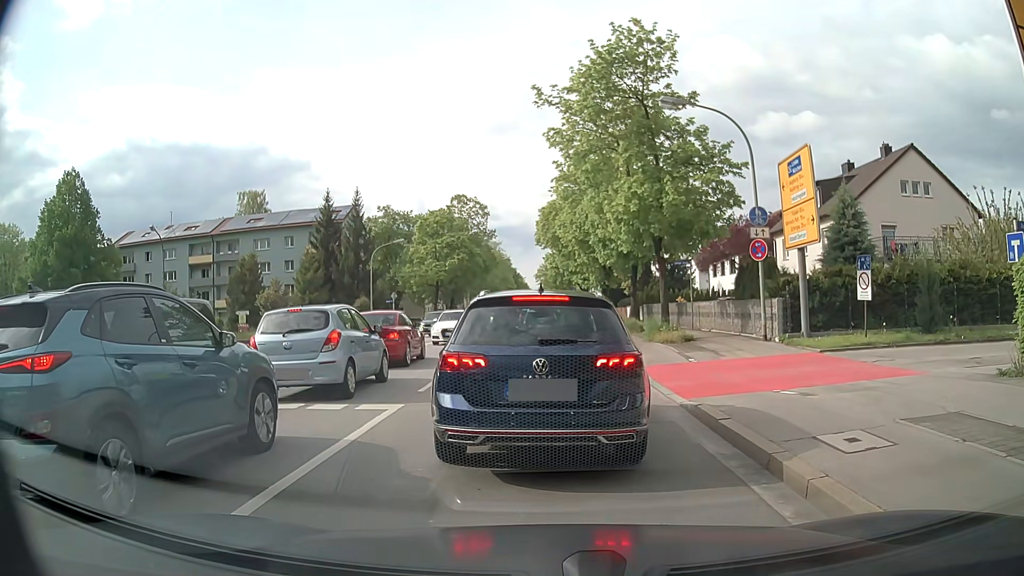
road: secondary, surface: asphalt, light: Day
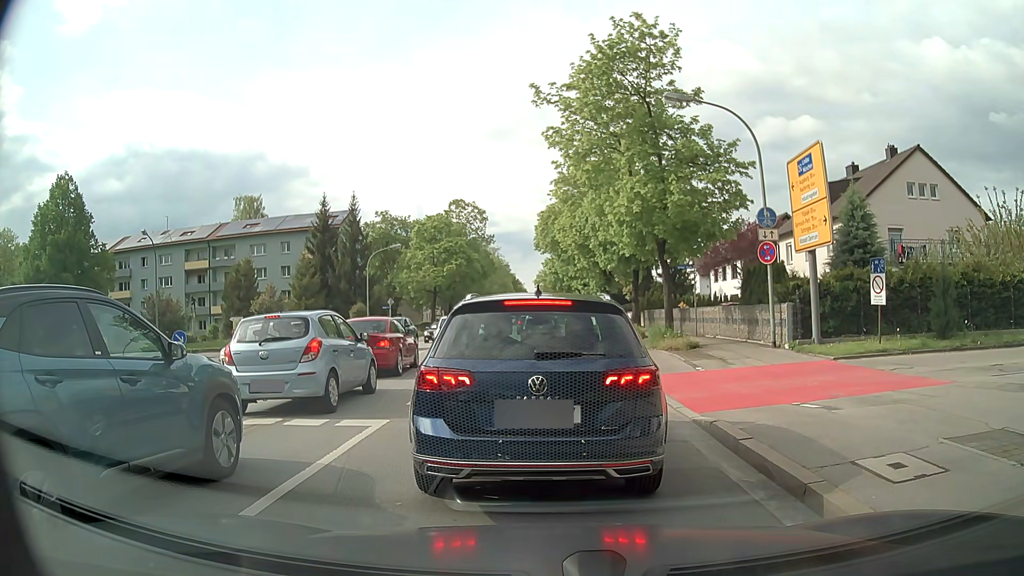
(0.0, +0.9) m; 0°
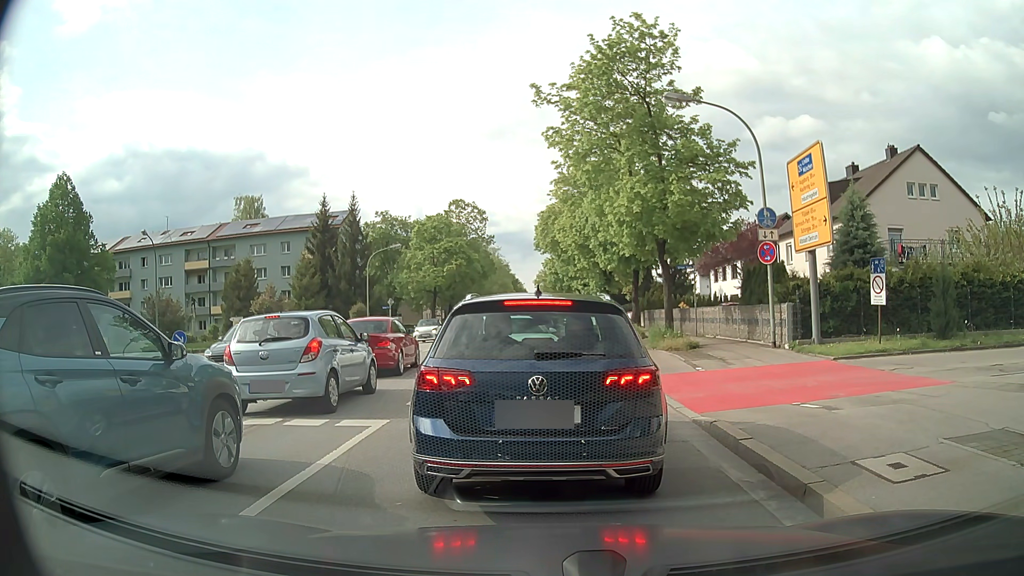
(0.0, +0.1) m; 0°
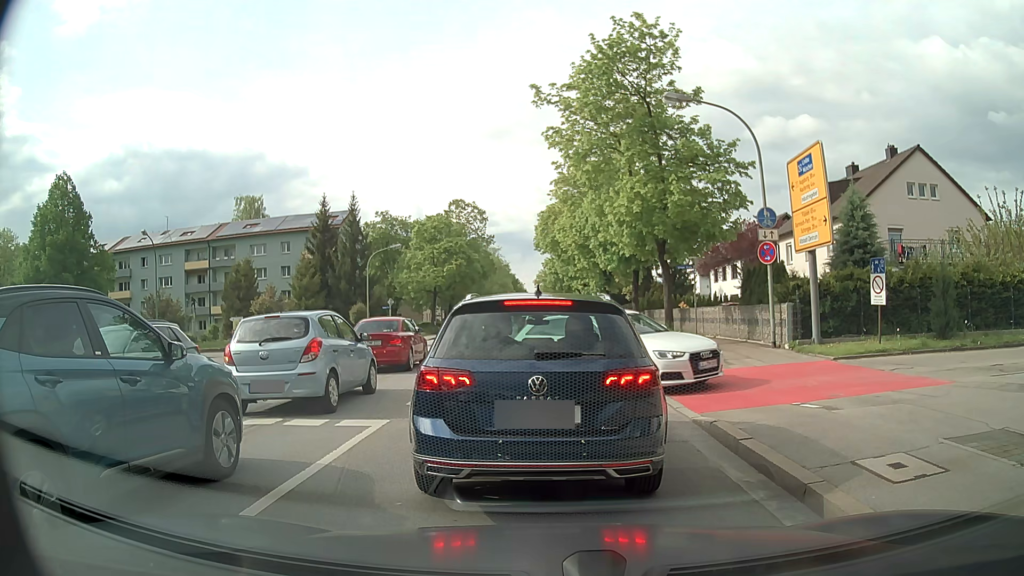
(0.0, 0.0) m; 0°
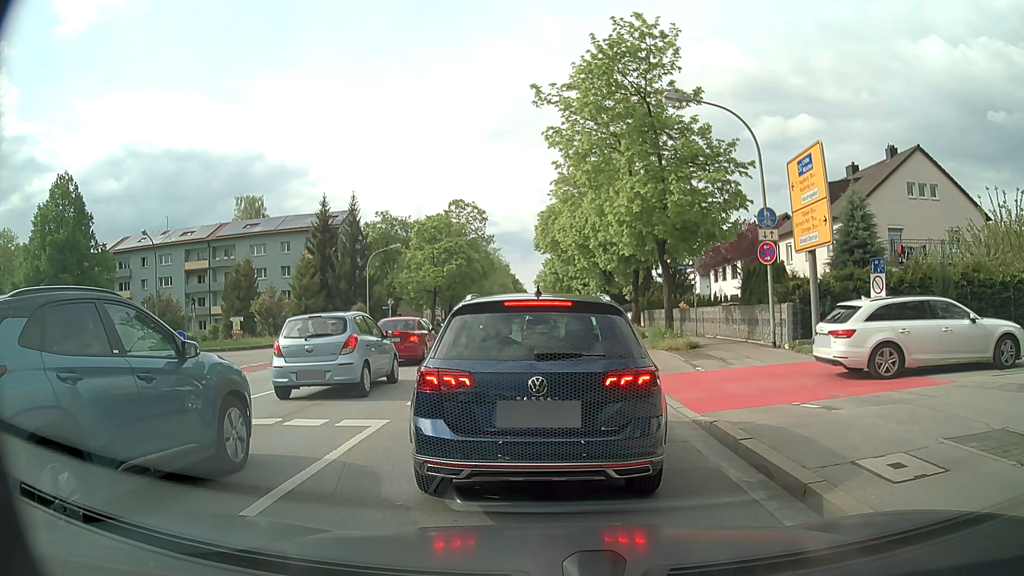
(0.0, 0.0) m; 0°
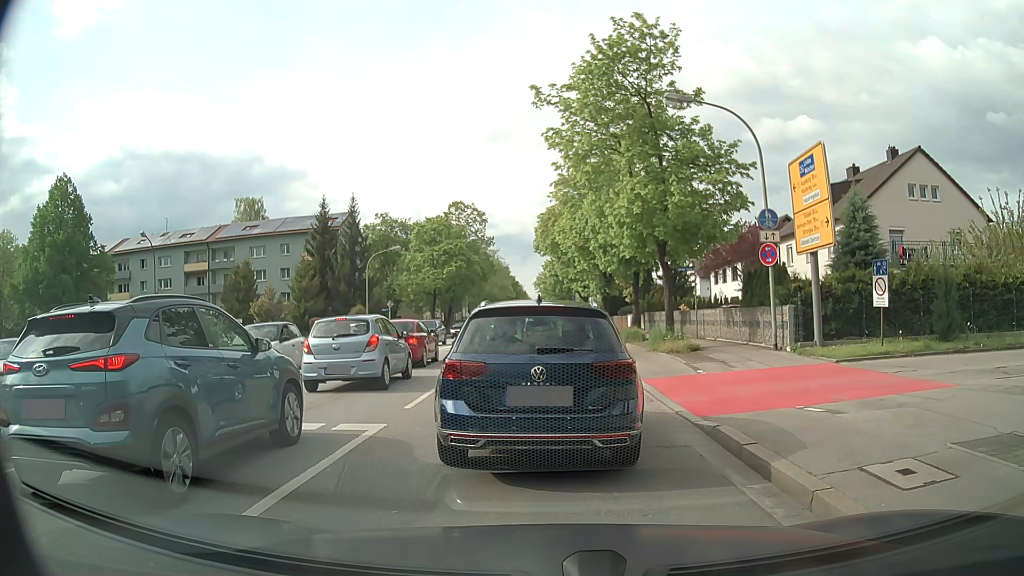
(0.0, +0.1) m; 0°
